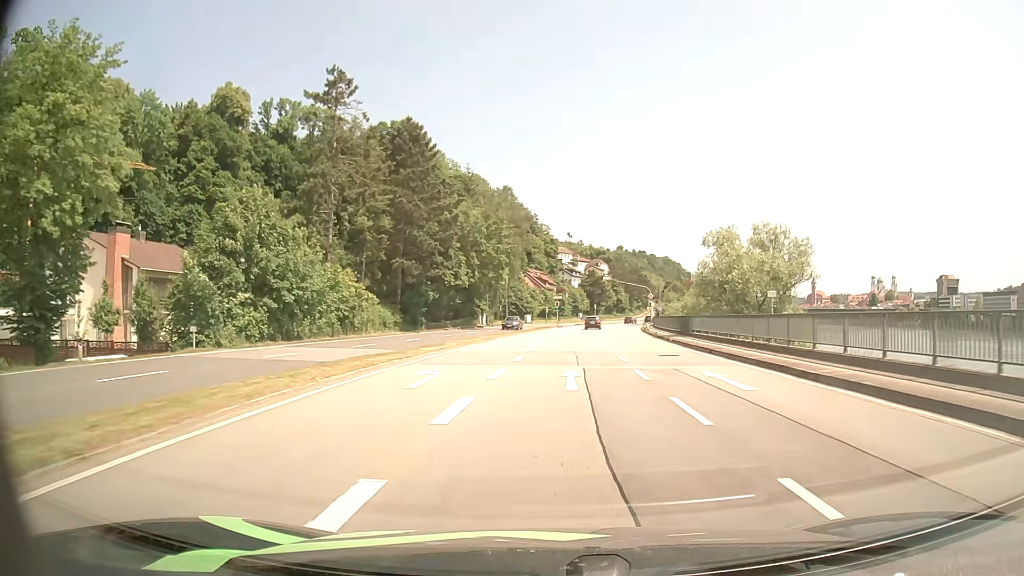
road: primary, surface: asphalt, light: Day
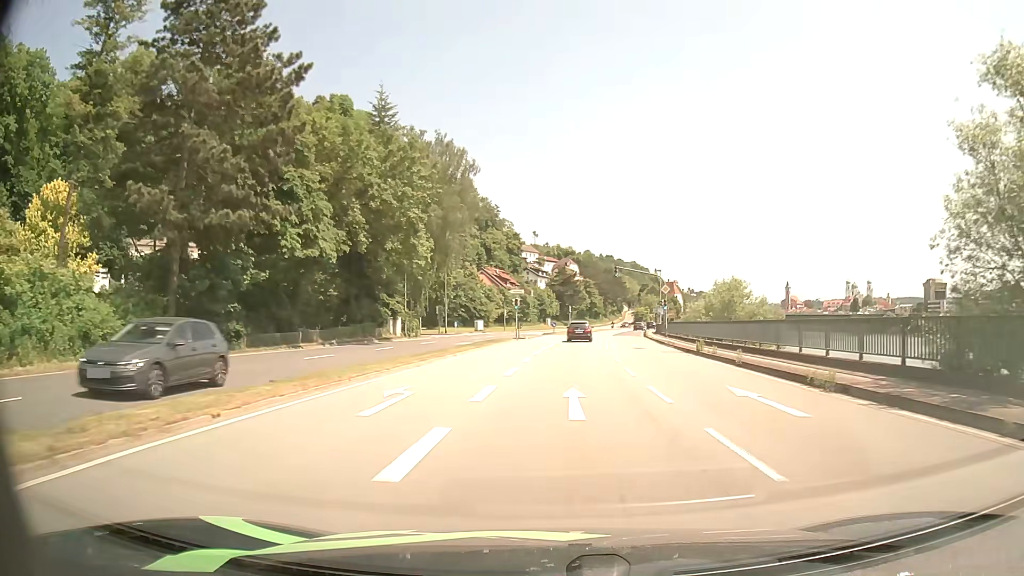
(+0.8, +32.7) m; +3°
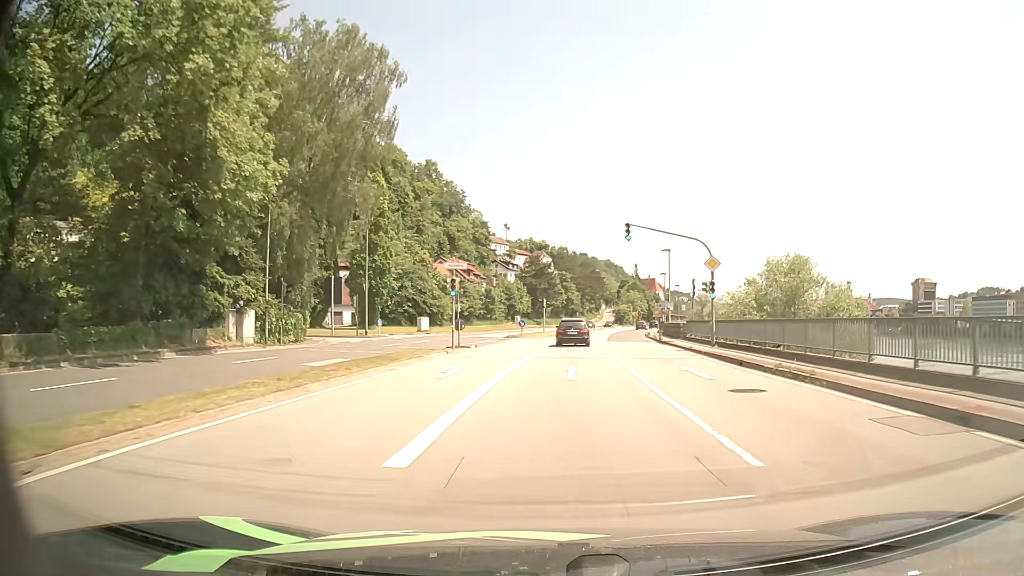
(+0.5, +23.4) m; +2°
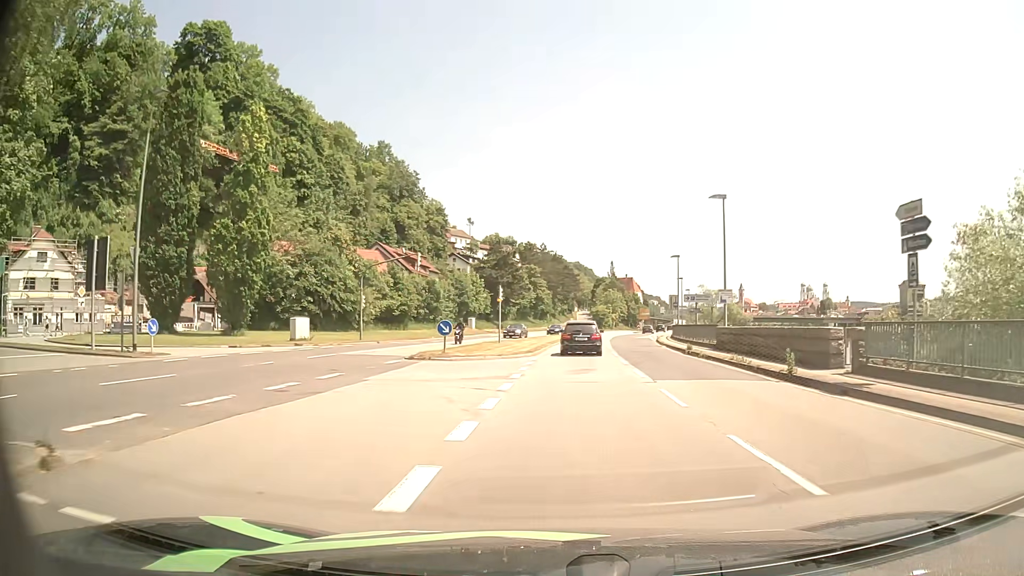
(+0.5, +28.5) m; +3°
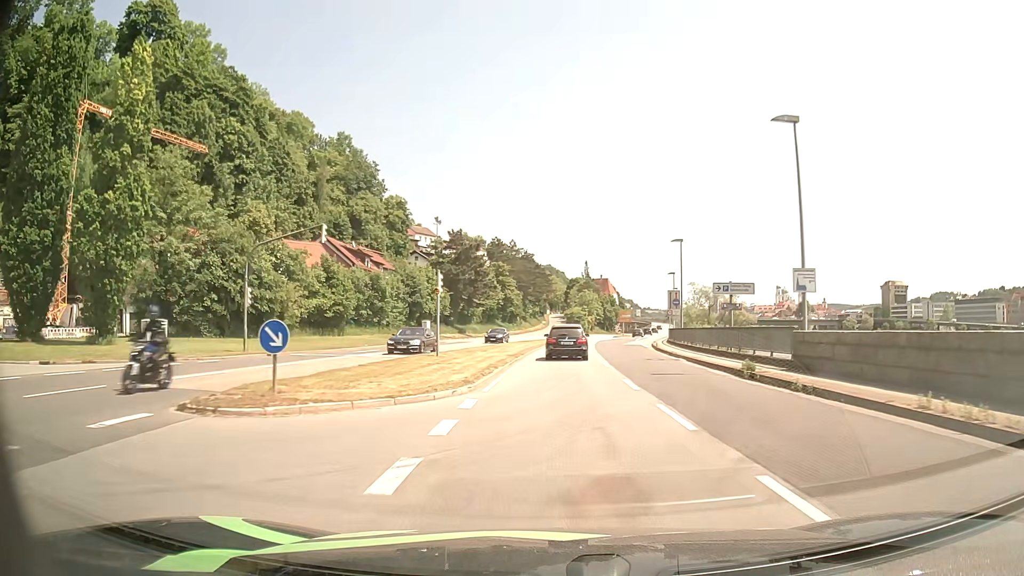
(+0.3, +14.4) m; +2°
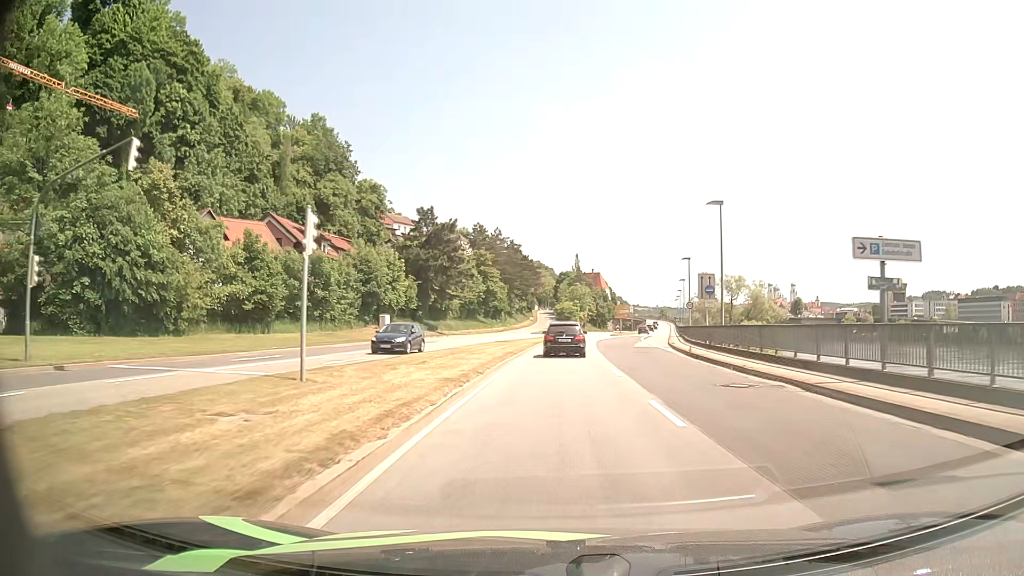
(+0.1, +15.0) m; +1°
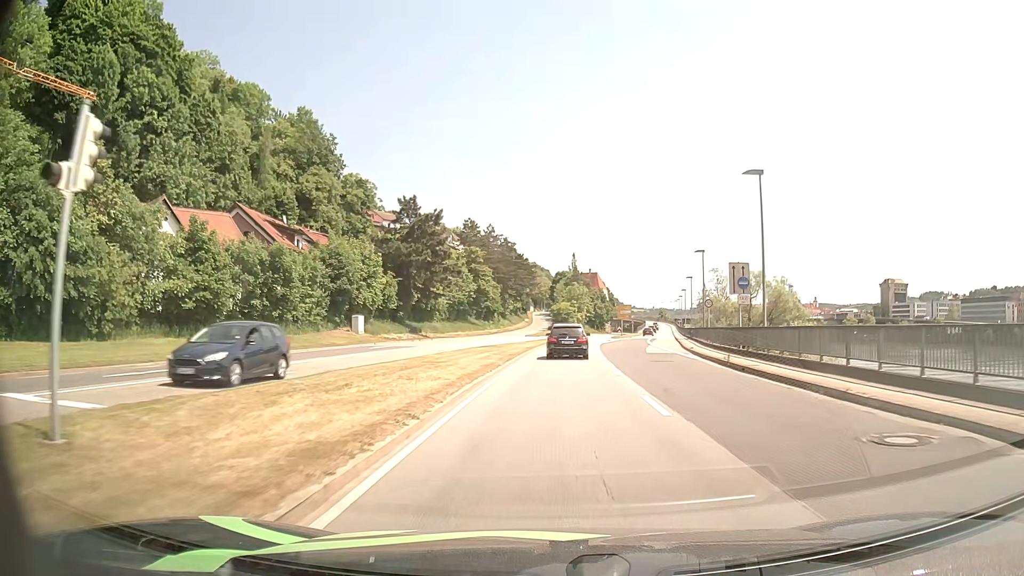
(0.0, +7.9) m; 0°
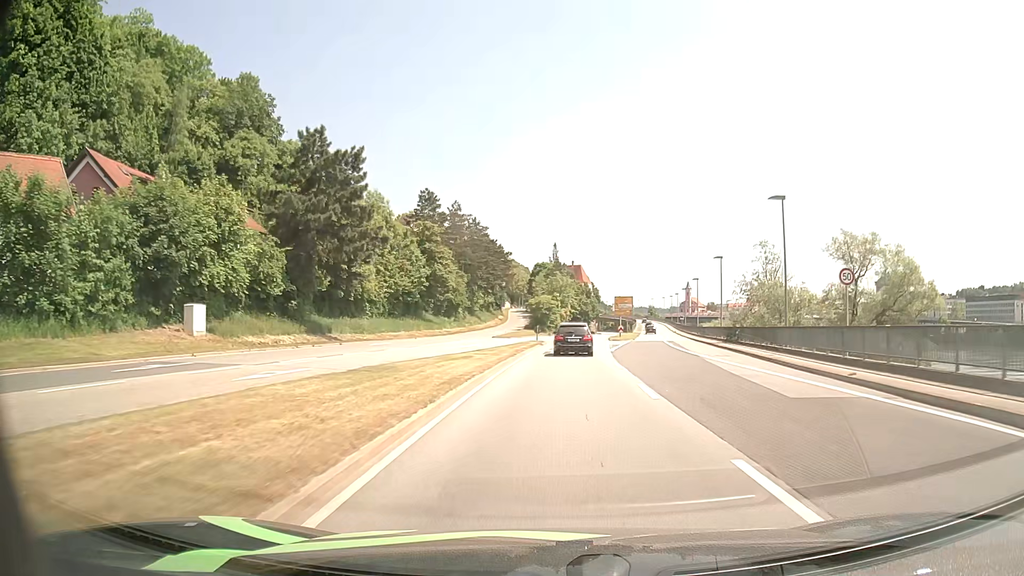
(+0.3, +24.8) m; +2°
(0, +10) (0, +20) (+1, +30) (+1, +40) (+2, +50) (+3, +60) (+4, +70) (+5, +80) (+6, +90) (+8, +100) m
